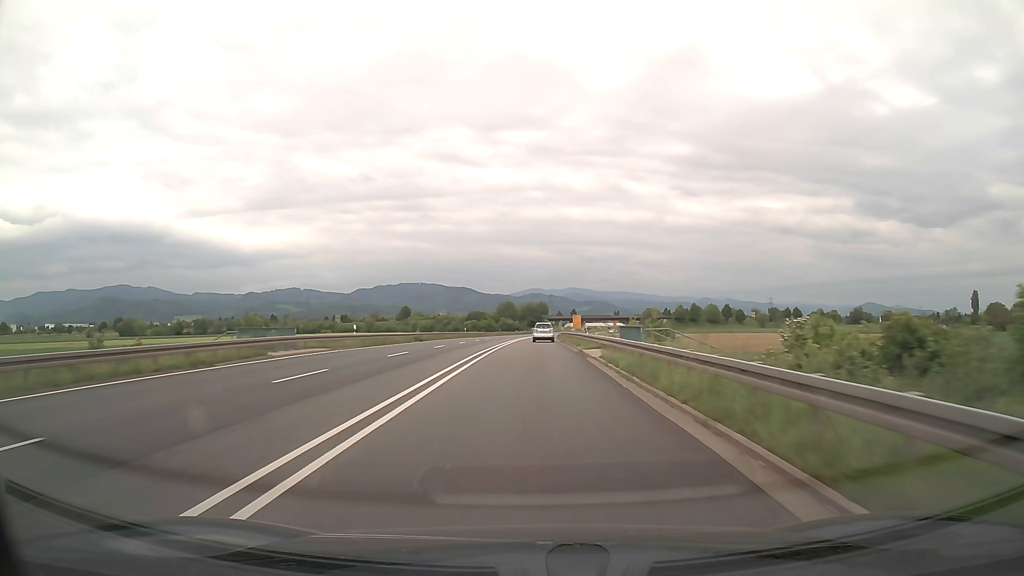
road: trunk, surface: asphalt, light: Day
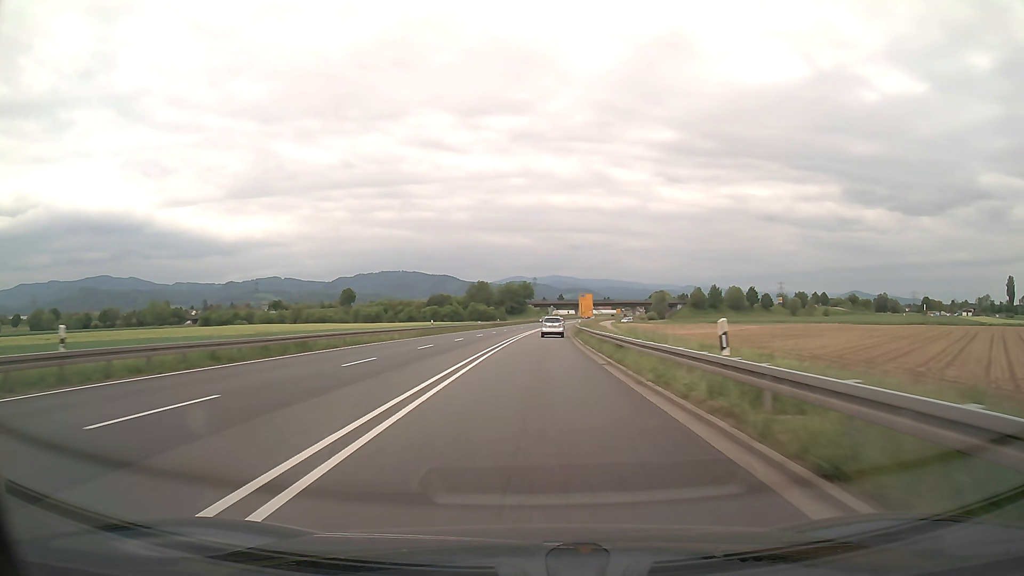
(+0.9, +79.2) m; +1°
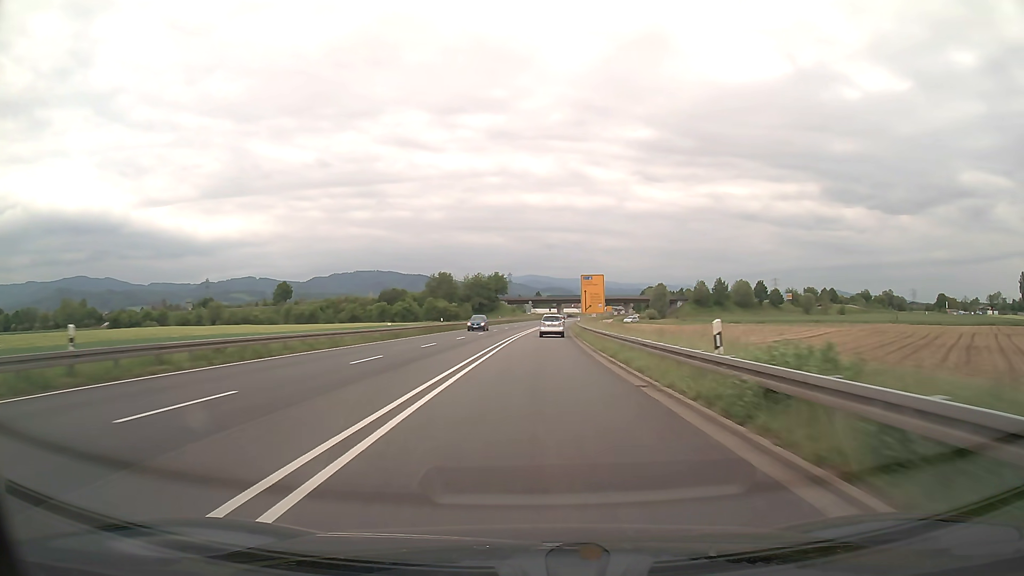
(+0.8, +47.5) m; +2°
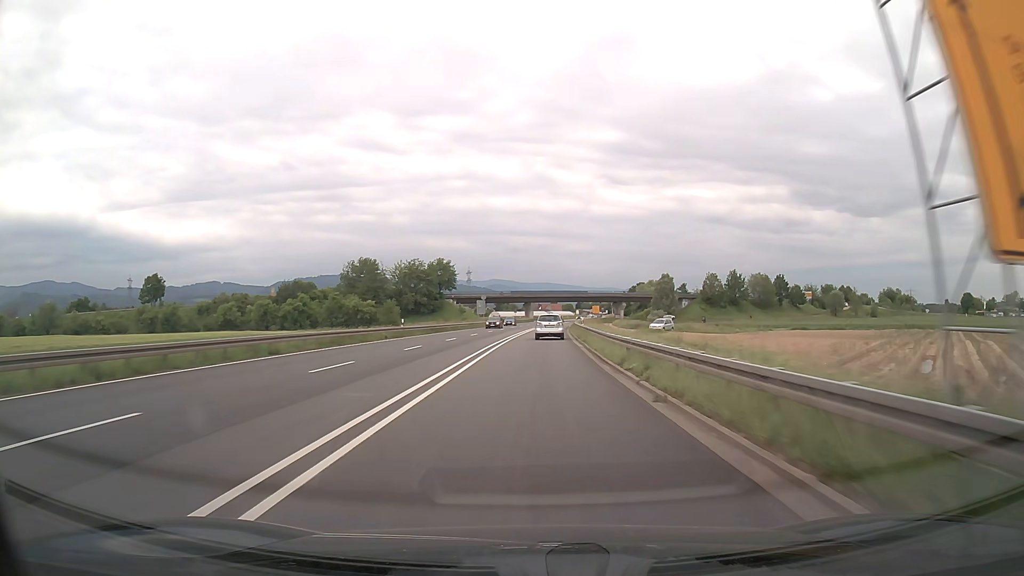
(+1.6, +63.1) m; +3°
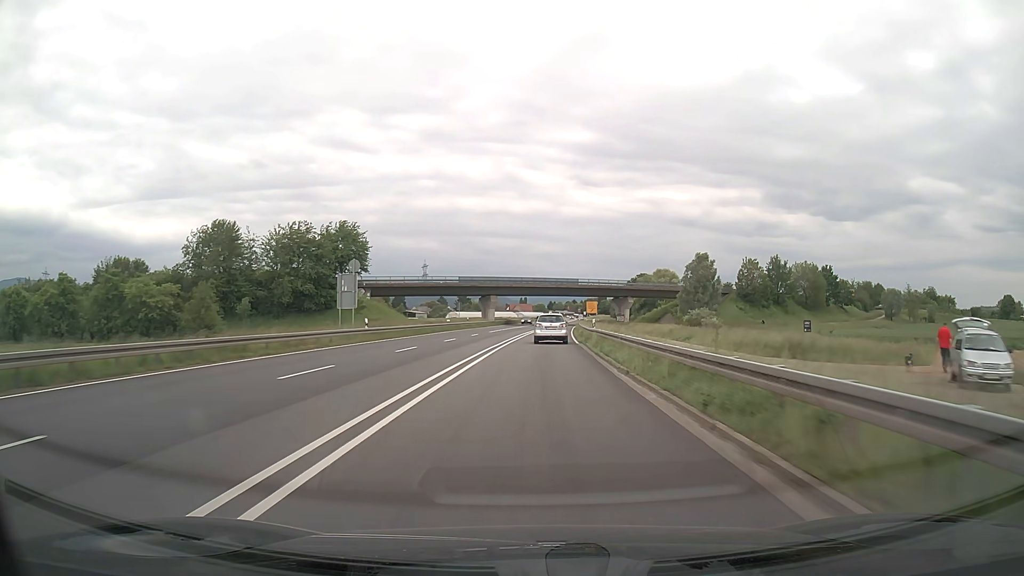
(+1.4, +62.2) m; +3°
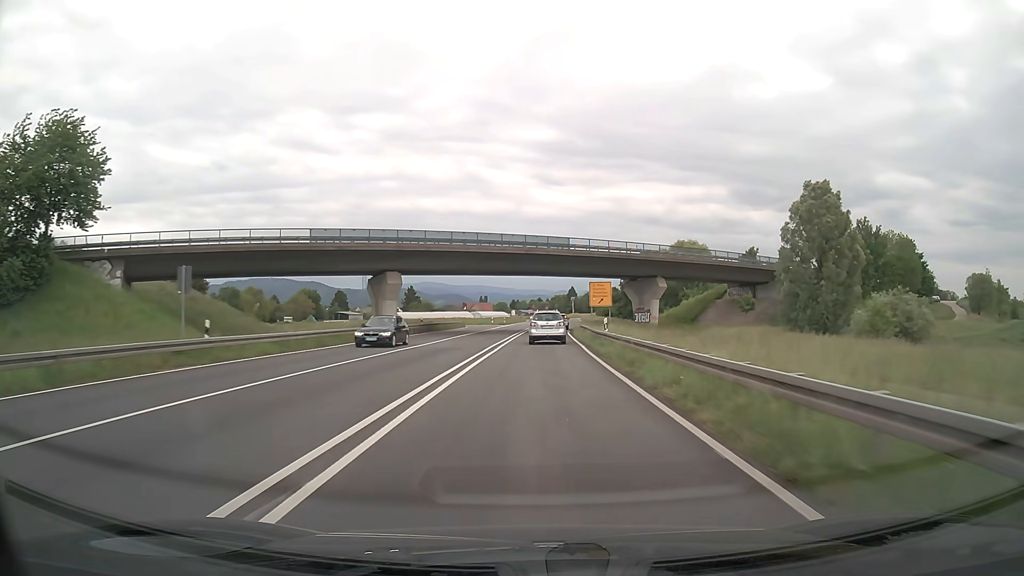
(+1.7, +58.7) m; +3°
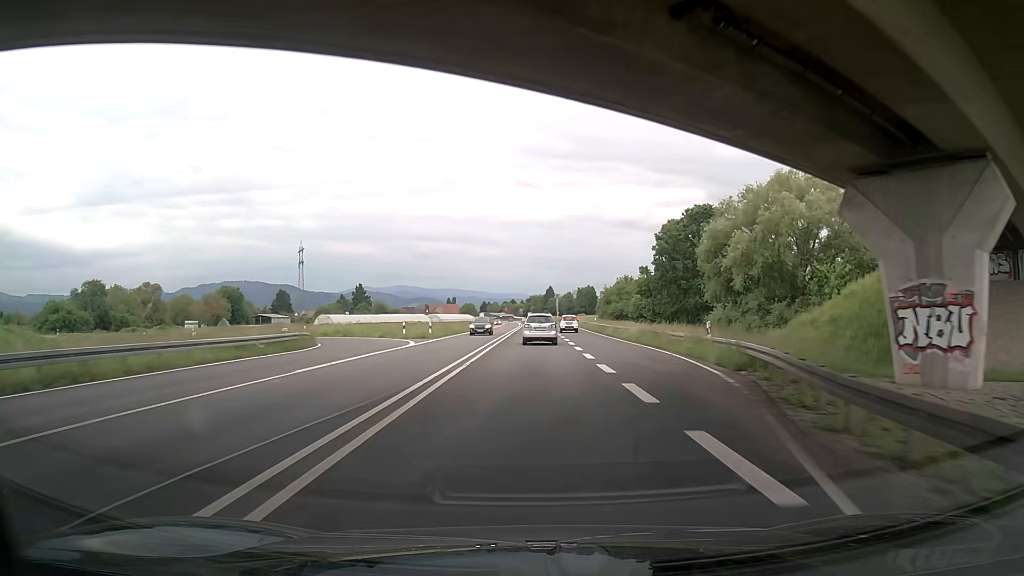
(+1.3, +55.7) m; +2°
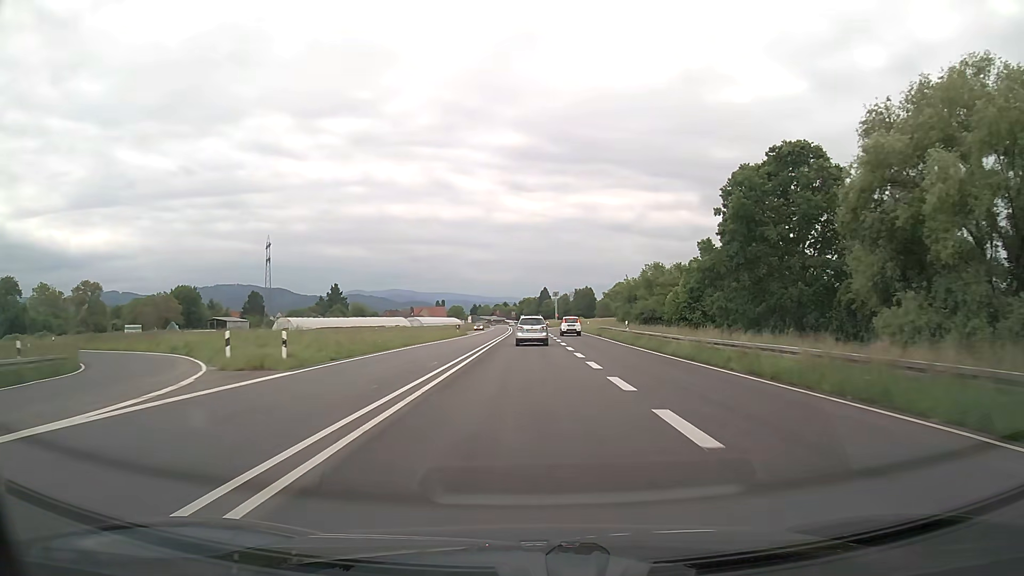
(+0.1, +27.9) m; 0°
(0, +10) (0, +20) (0, +30) (0, +40) (0, +50) (0, +60) (0, +70) (0, +80) (0, +90) (0, +100) m
